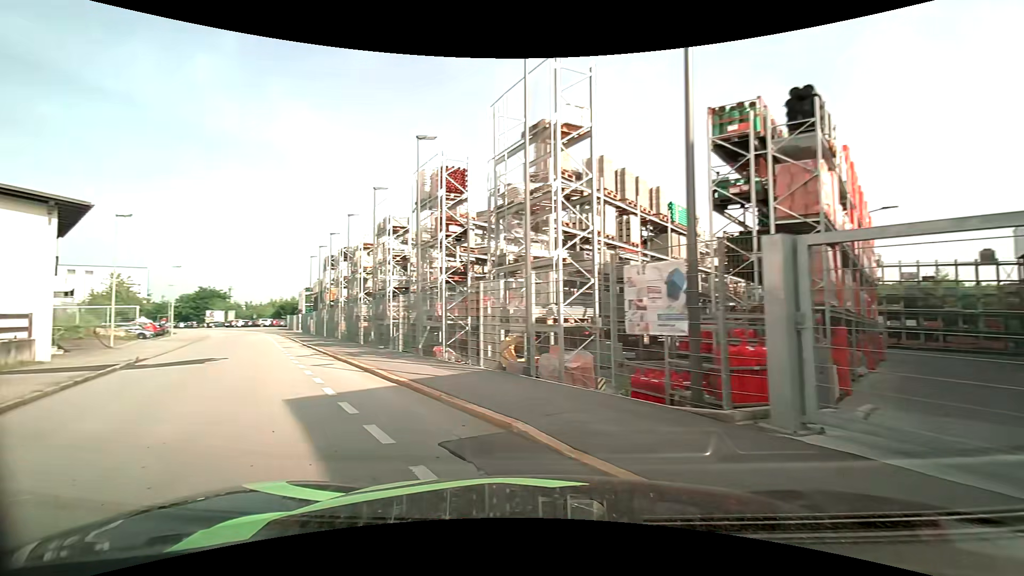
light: Day
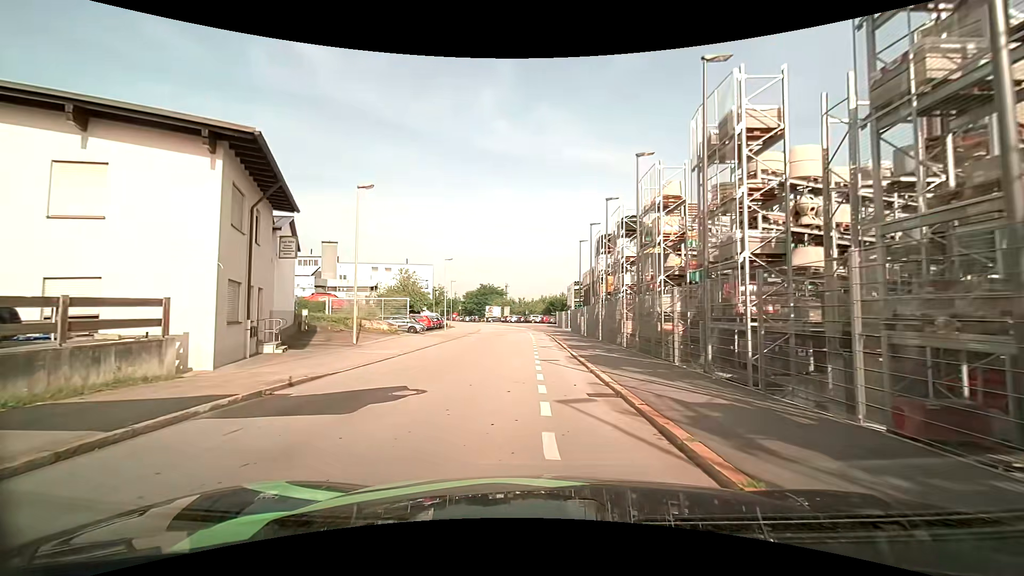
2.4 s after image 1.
(-4.8, +11.9) m; -31°
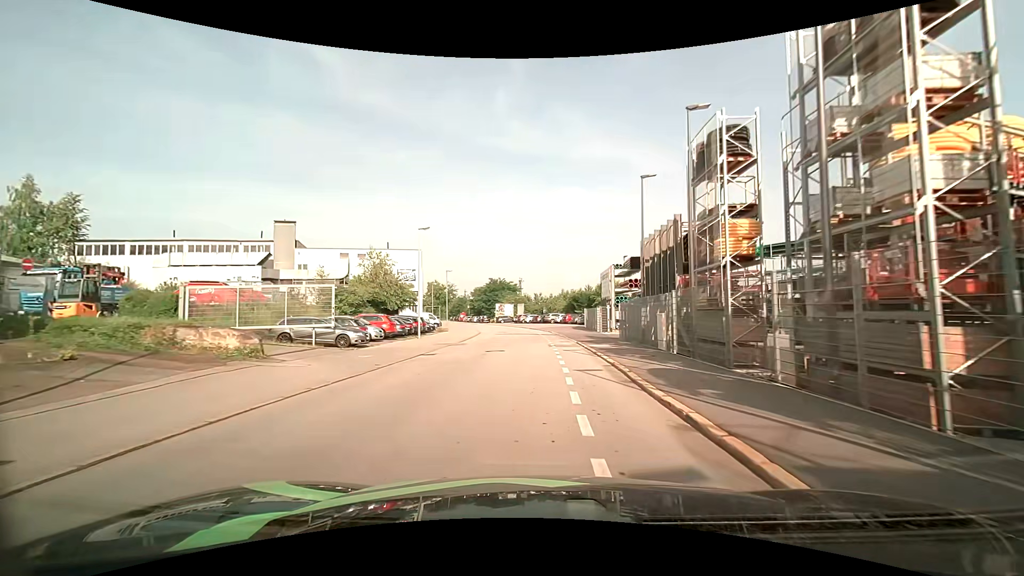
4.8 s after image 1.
(-0.6, +19.8) m; -3°
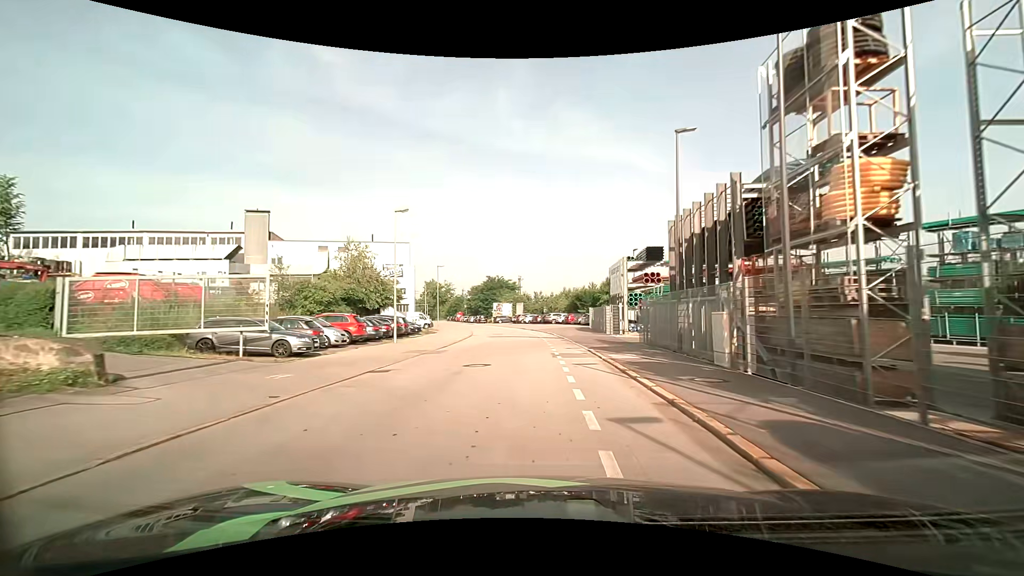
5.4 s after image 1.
(+0.1, +6.0) m; +1°
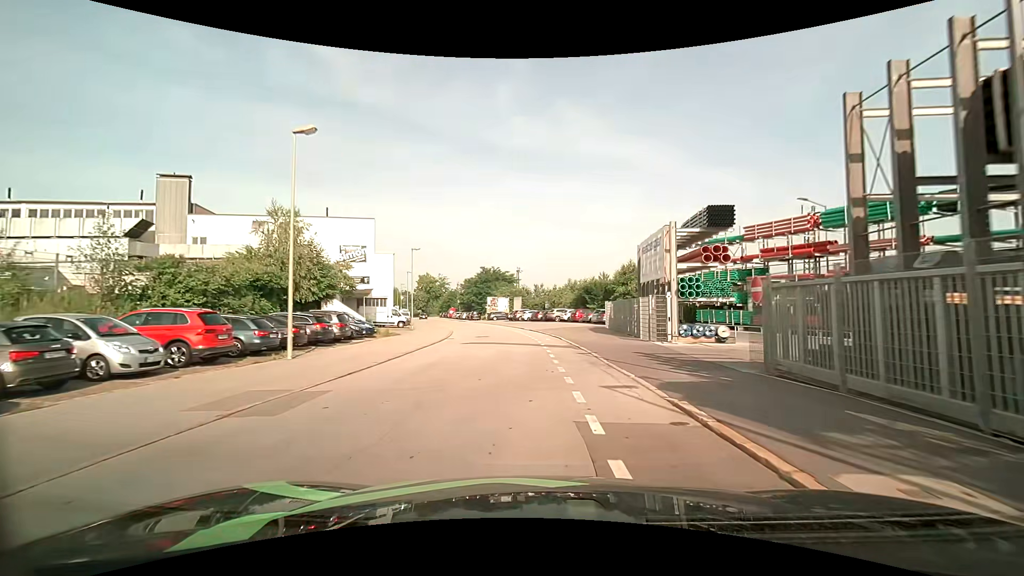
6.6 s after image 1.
(-0.1, +12.5) m; -1°
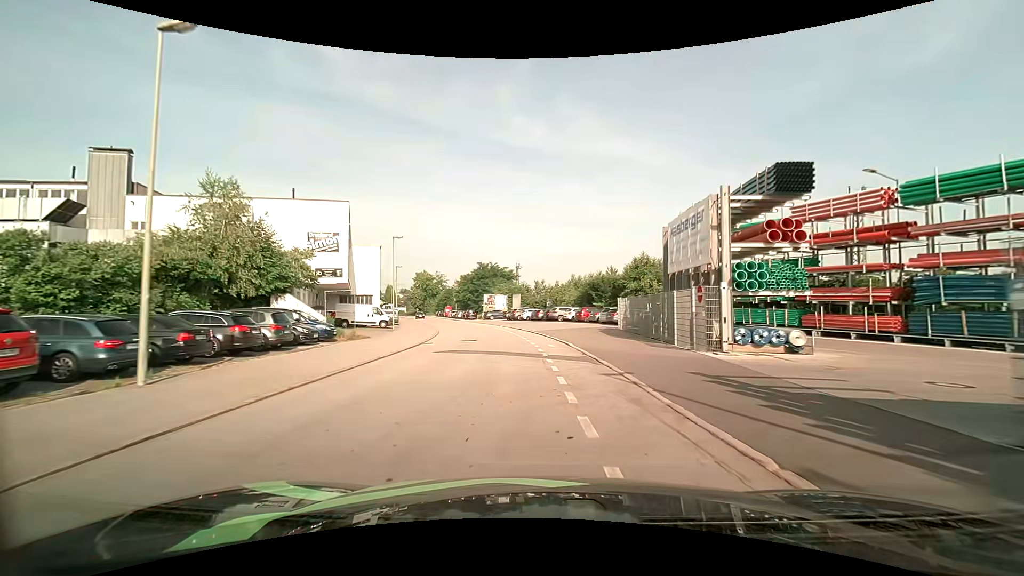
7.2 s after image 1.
(0.0, +6.4) m; 0°
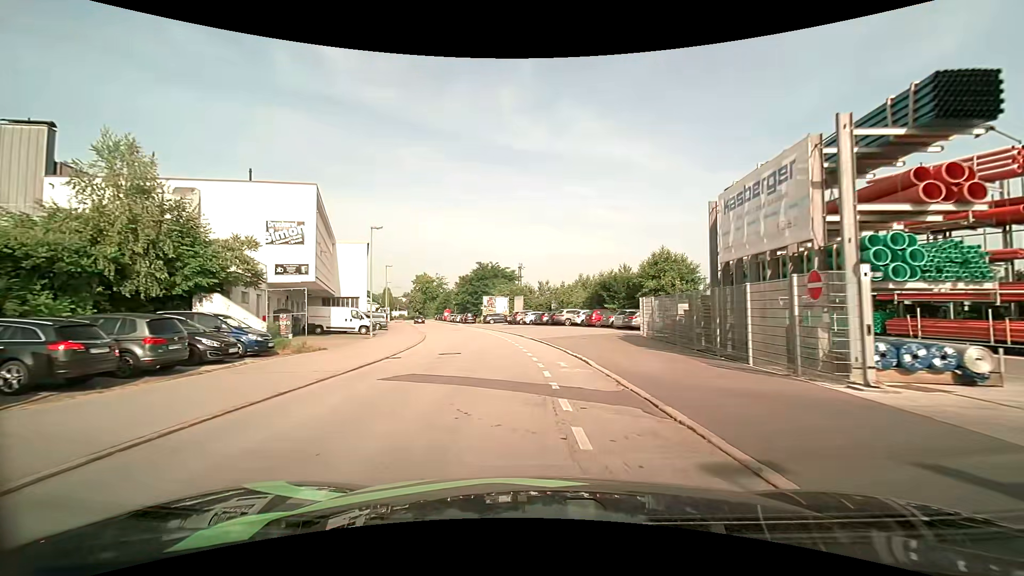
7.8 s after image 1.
(0.0, +6.4) m; 0°
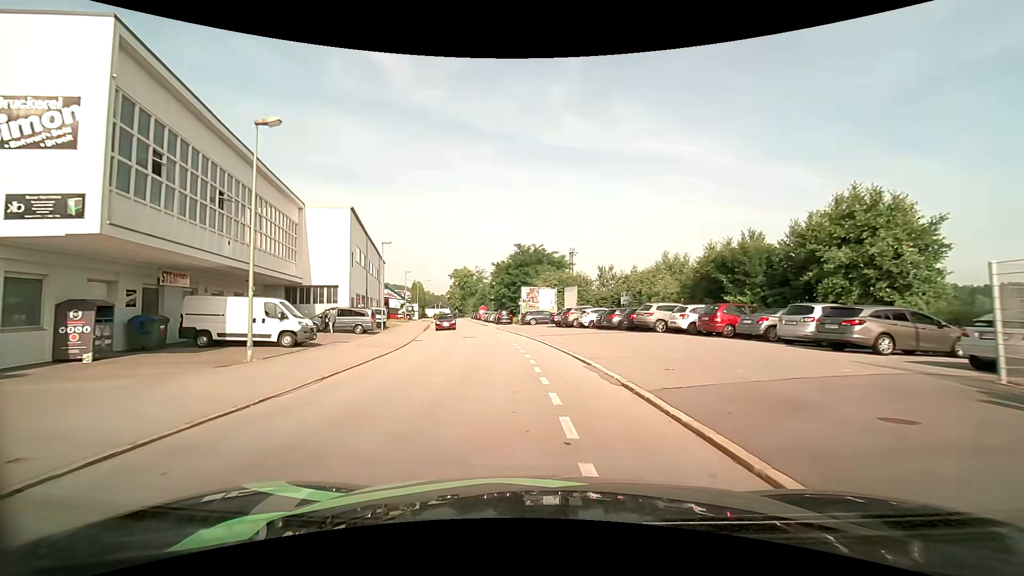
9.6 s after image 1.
(-1.0, +19.7) m; -6°
(0, +10) (-1, +20) (-2, +30) (-4, +40) (-6, +50) (-8, +59) (-10, +69) (-12, +79) (-14, +89) (-16, +99) m
